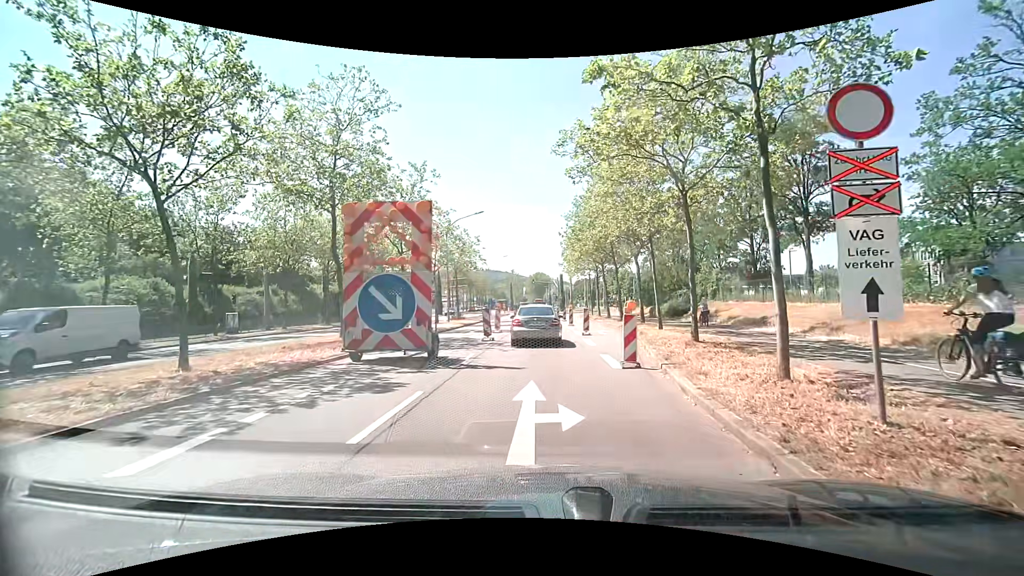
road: primary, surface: asphalt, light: Day
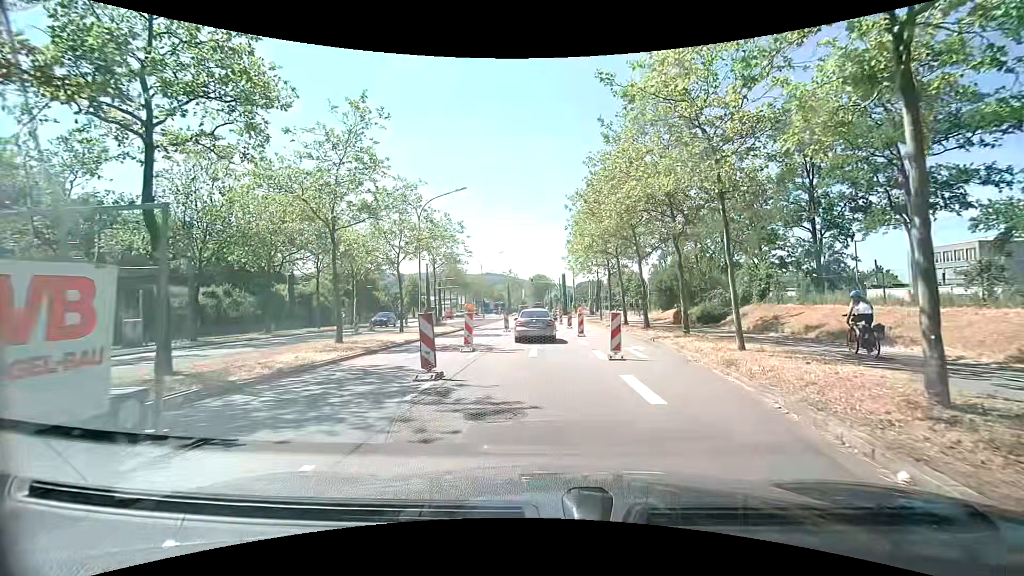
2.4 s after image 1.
(+0.2, +10.1) m; +1°
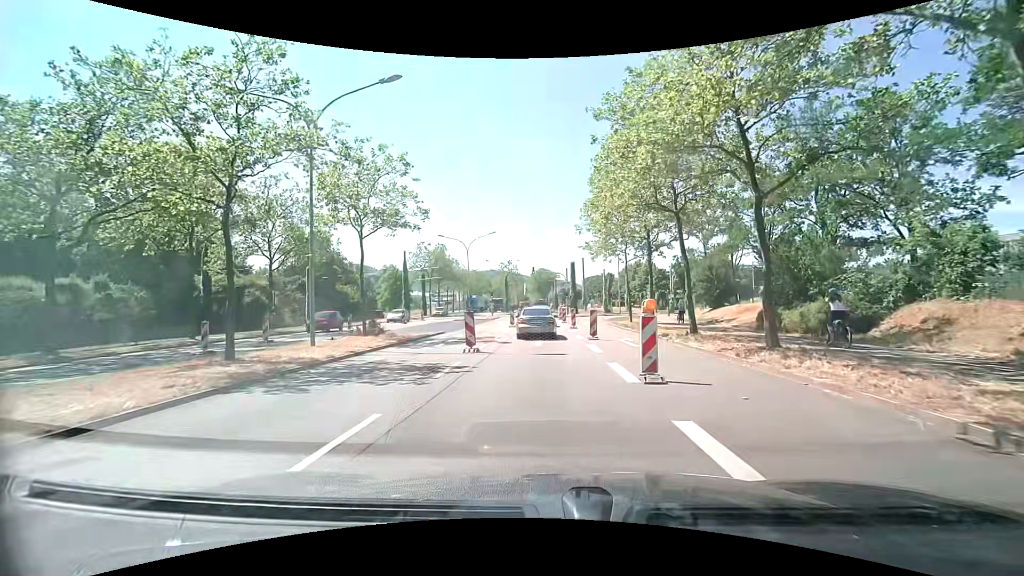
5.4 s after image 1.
(0.0, +16.6) m; -1°
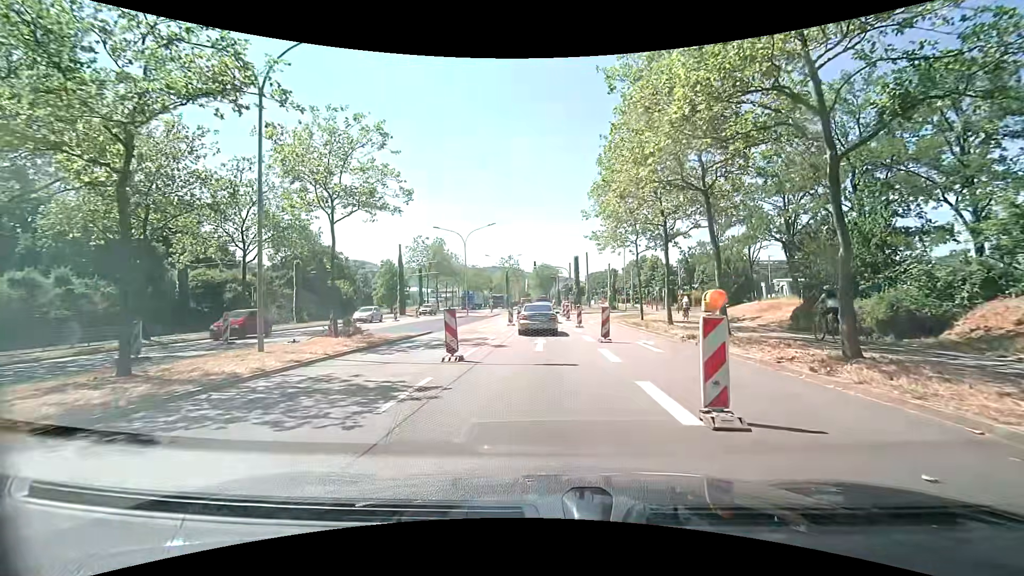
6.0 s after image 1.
(0.0, +3.5) m; 0°
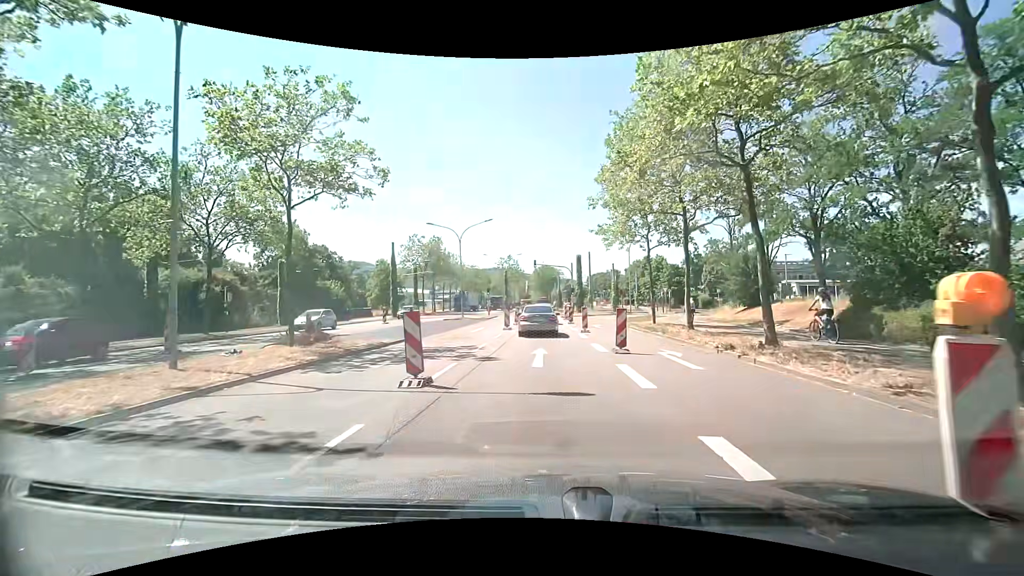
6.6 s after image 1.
(0.0, +3.5) m; 0°
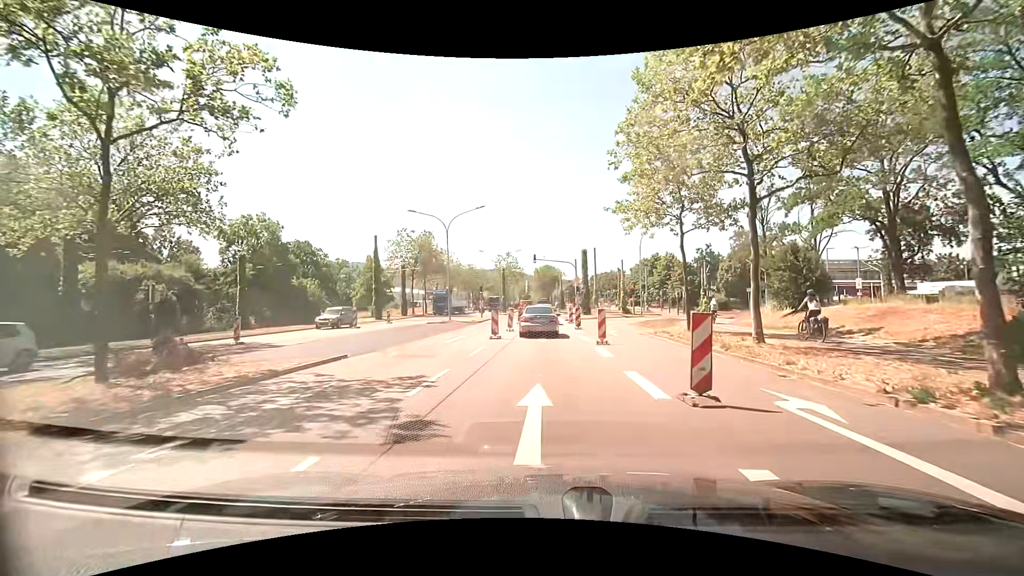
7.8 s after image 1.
(0.0, +7.1) m; 0°
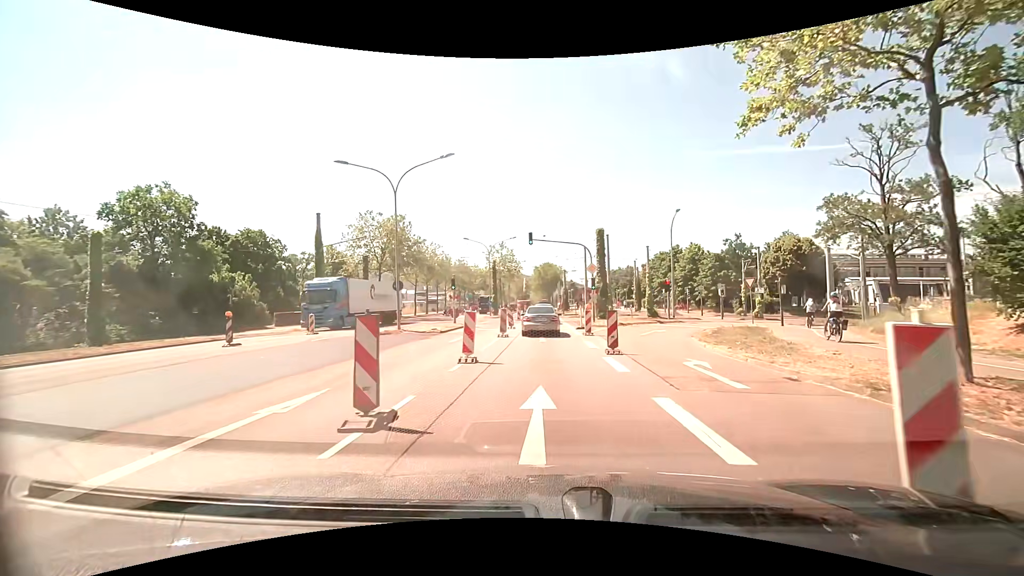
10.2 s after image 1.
(+0.2, +15.1) m; 0°
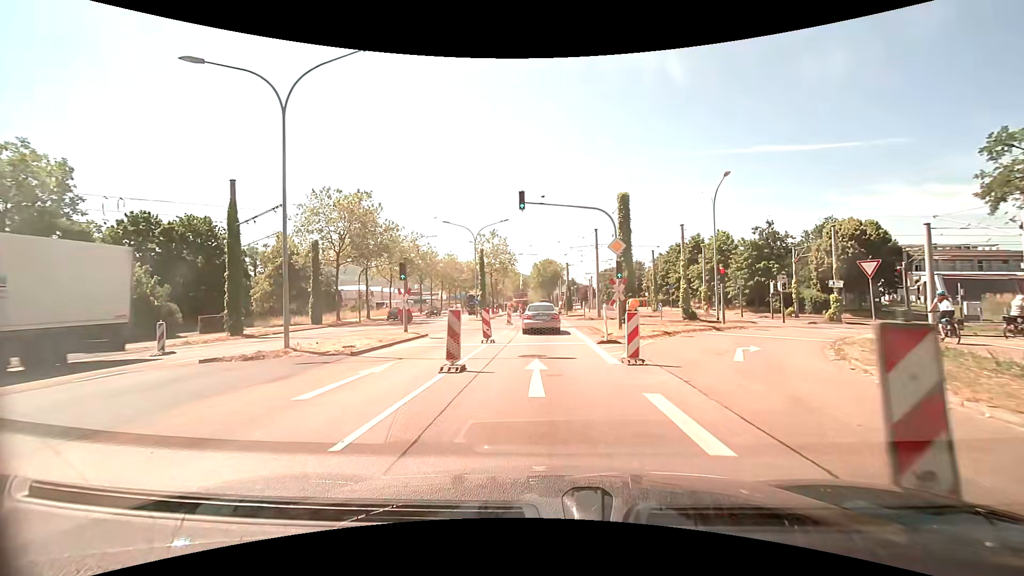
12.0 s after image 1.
(+0.1, +12.0) m; 0°
(0, +10) (0, +20) (0, +30) (0, +40) (0, +50) (0, +60) (0, +70) (0, +80) (0, +90) (0, +100) m
